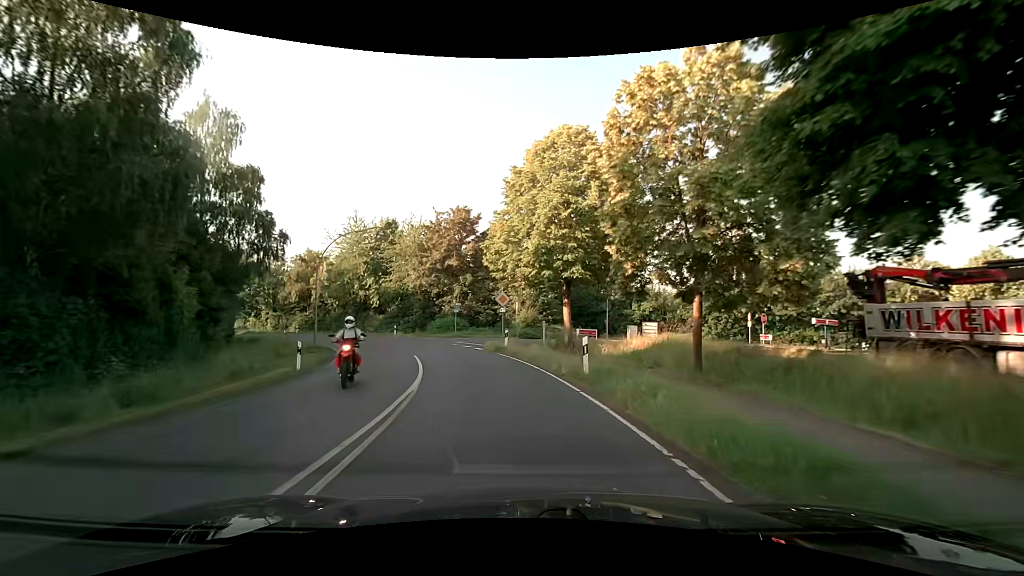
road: secondary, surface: asphalt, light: Day
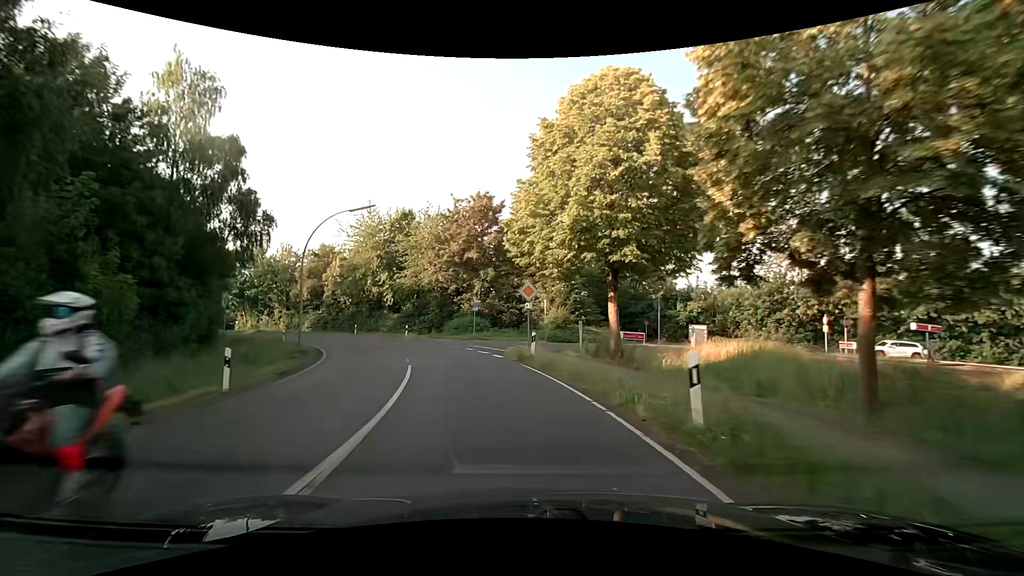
(-0.2, +6.4) m; -3°
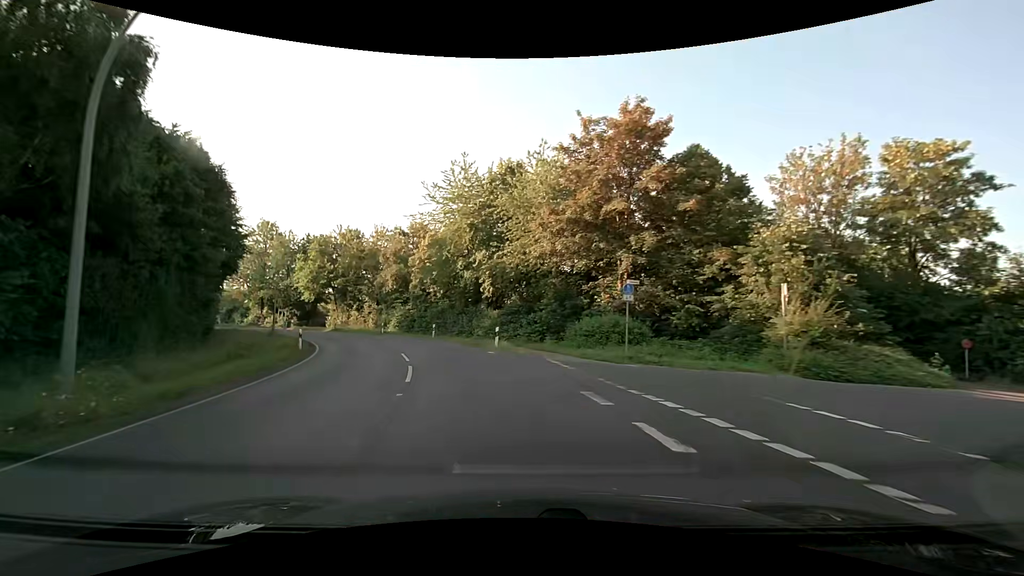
(-2.4, +20.6) m; -13°
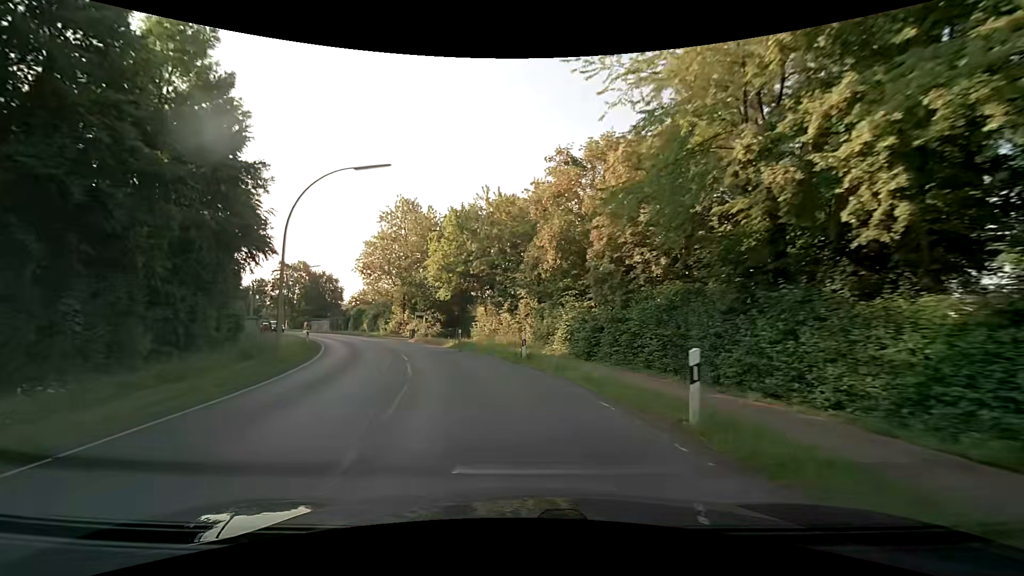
(-5.6, +28.3) m; -21°
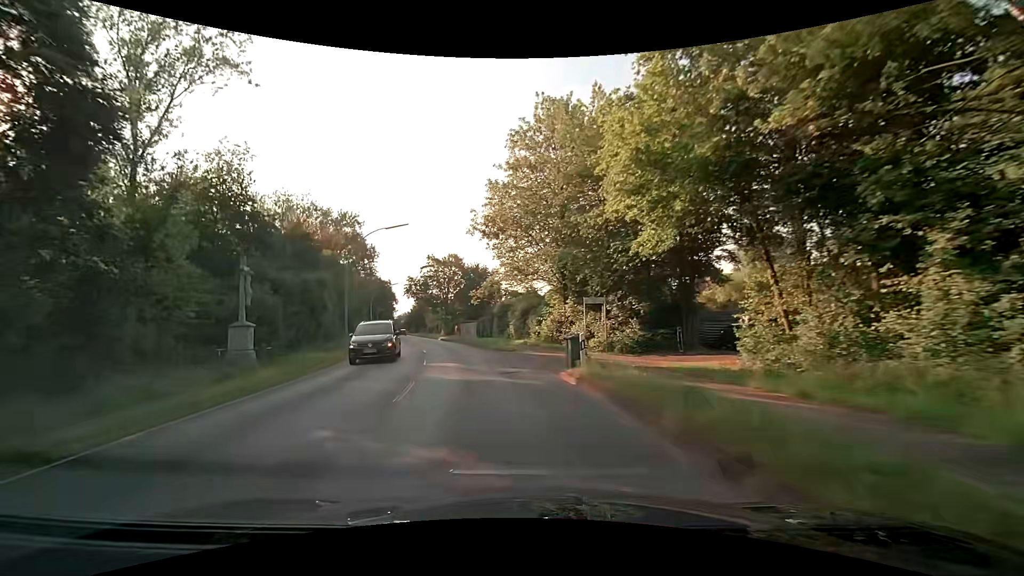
(-5.5, +29.7) m; -20°
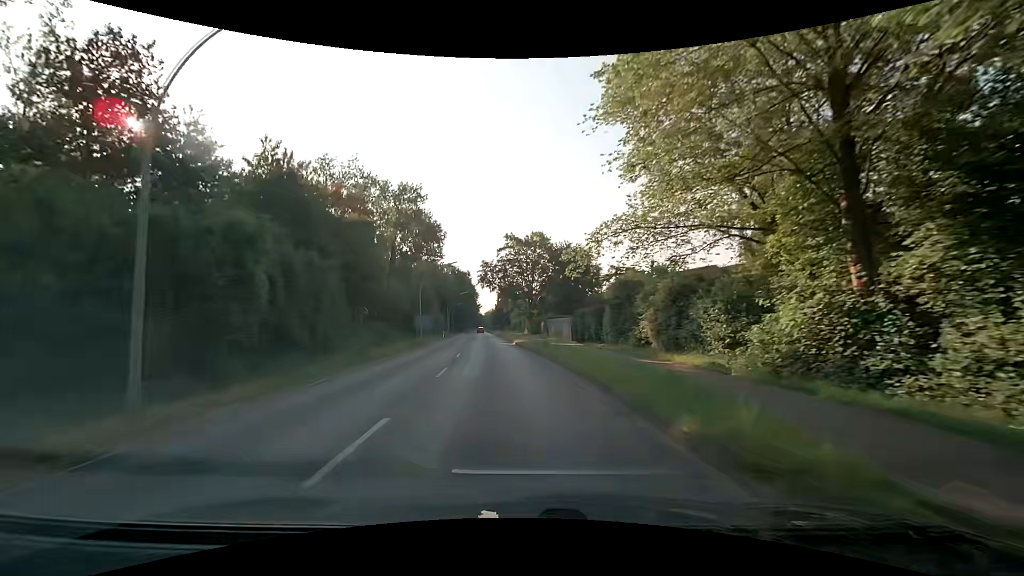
(-2.5, +22.9) m; -11°
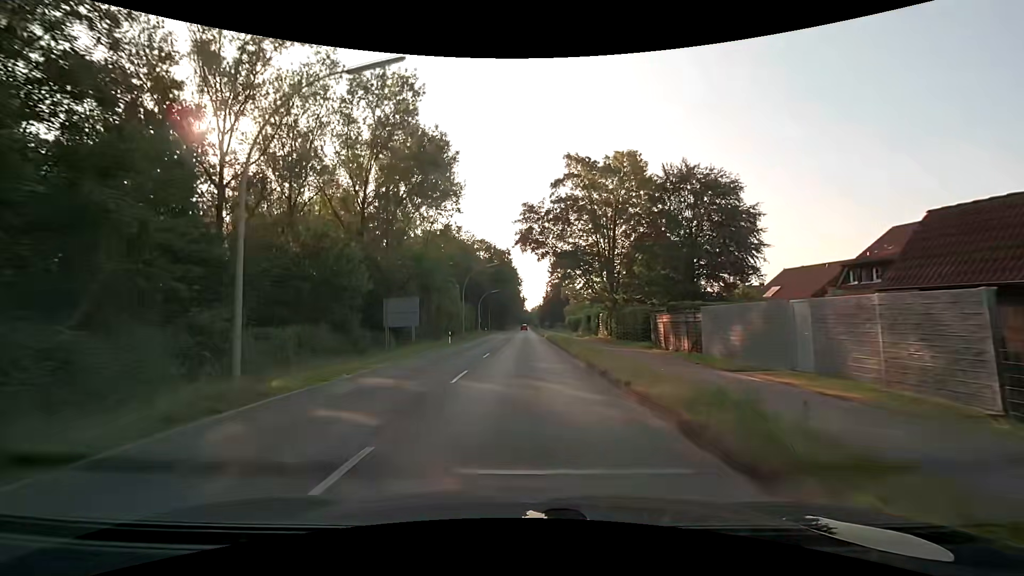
(-2.6, +38.2) m; -5°
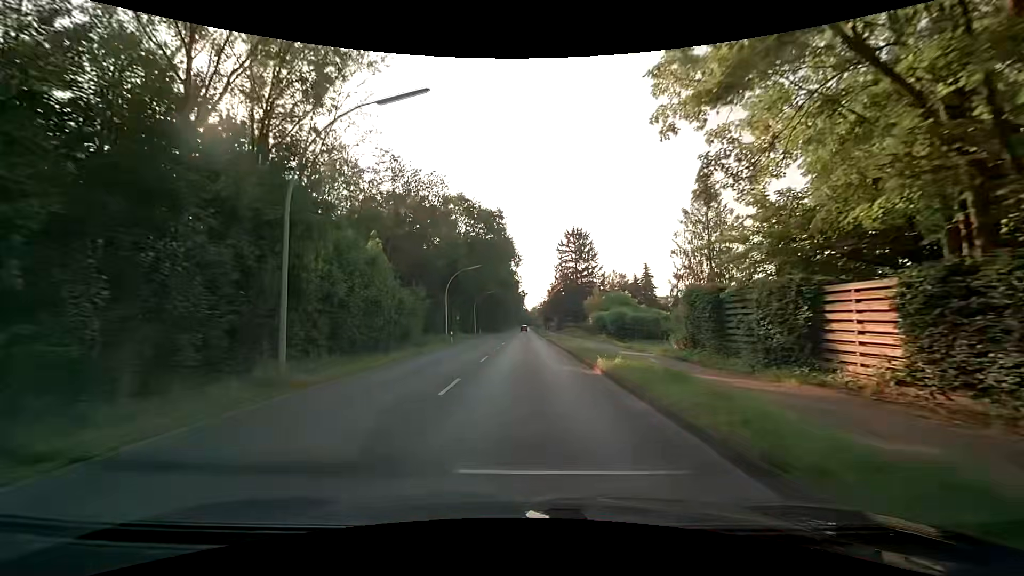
(-0.2, +38.3) m; 0°
(0, +10) (0, +20) (0, +30) (0, +40) (0, +50) (0, +60) (0, +70) (0, +80) (+1, +90) (+1, +100) m
